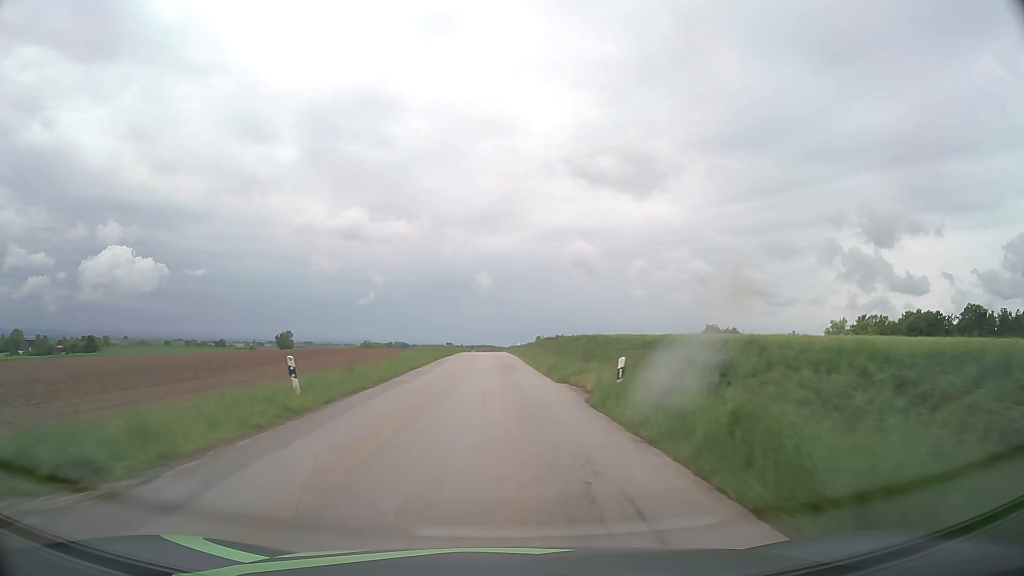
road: tertiary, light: Day
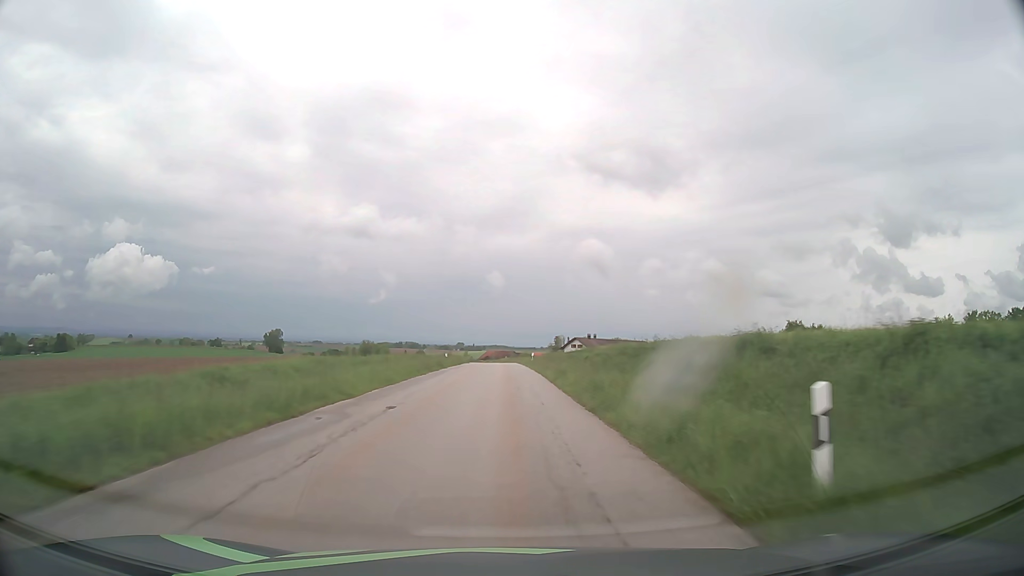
(-1.1, +59.9) m; -1°
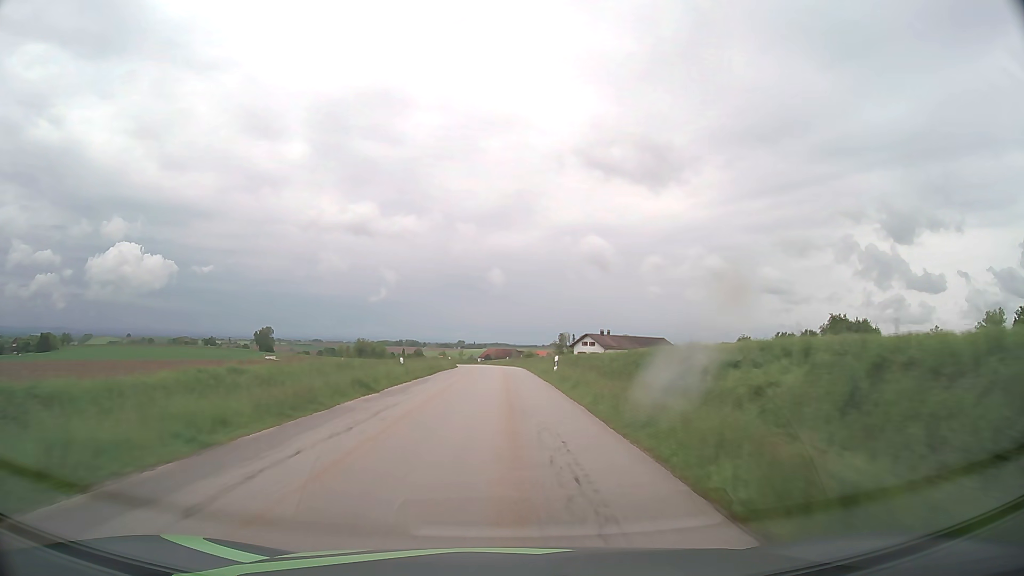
(-0.1, +24.4) m; 0°
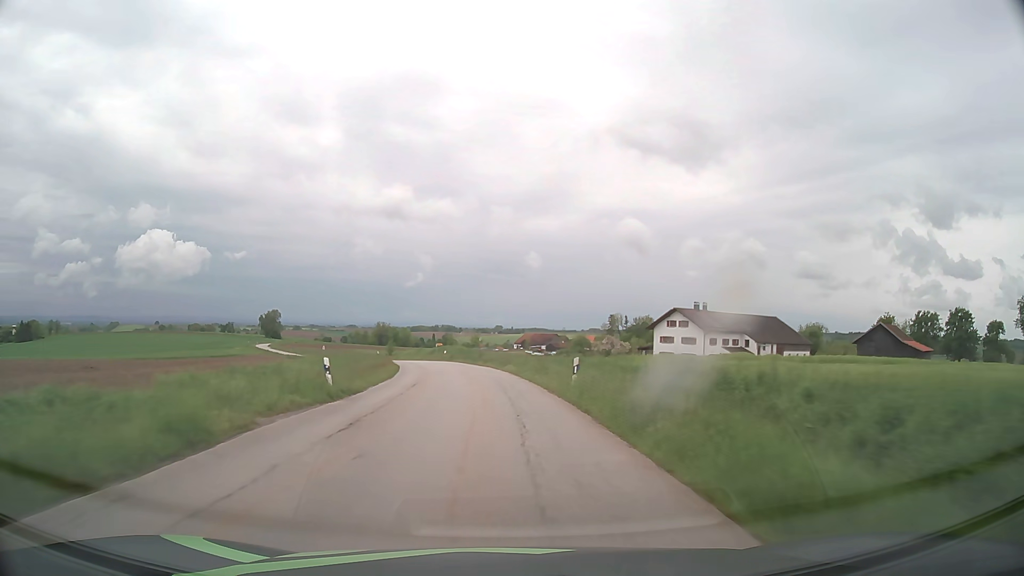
(-0.4, +62.1) m; -3°
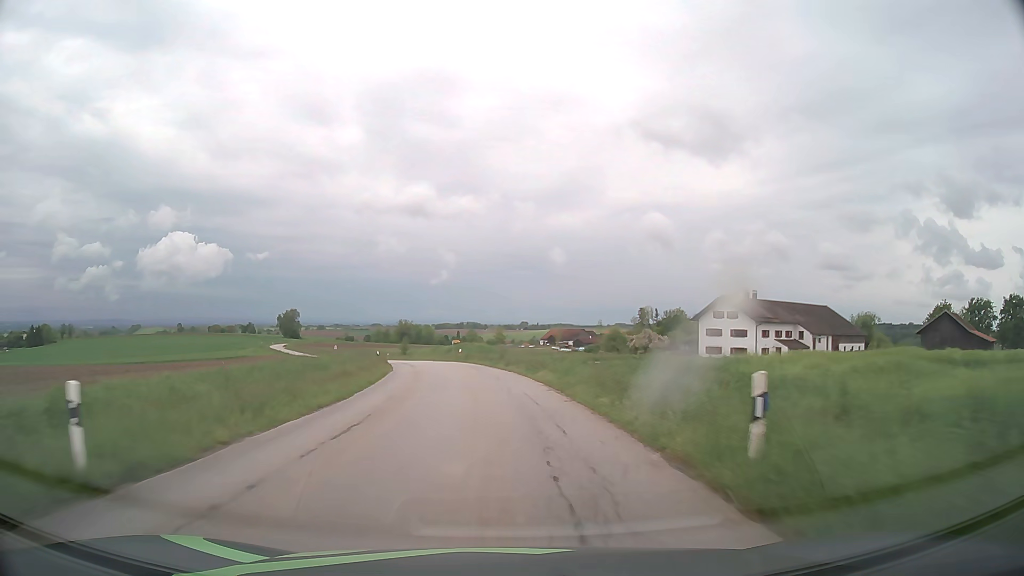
(-0.3, +12.5) m; -2°
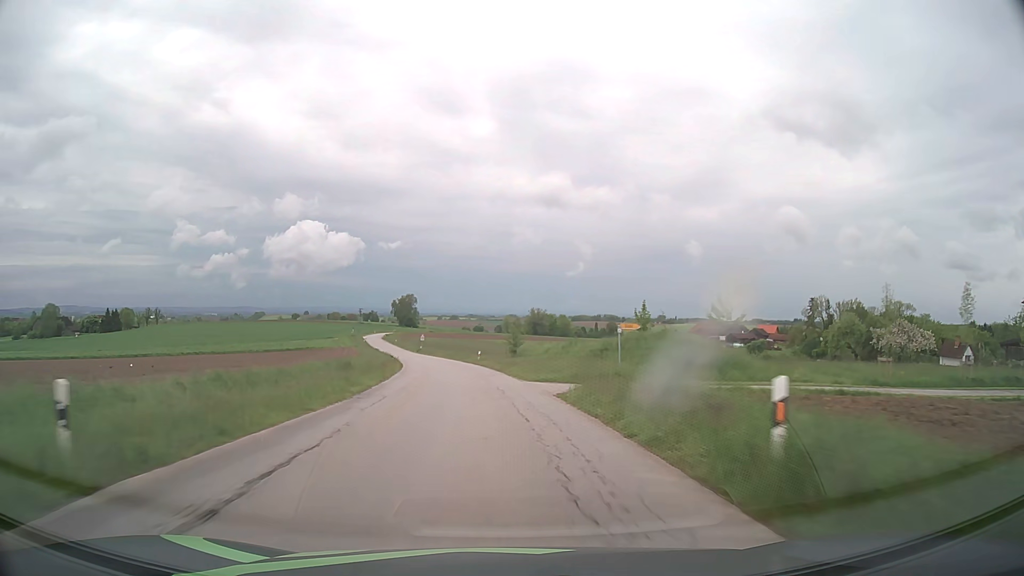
(-5.1, +49.9) m; -12°
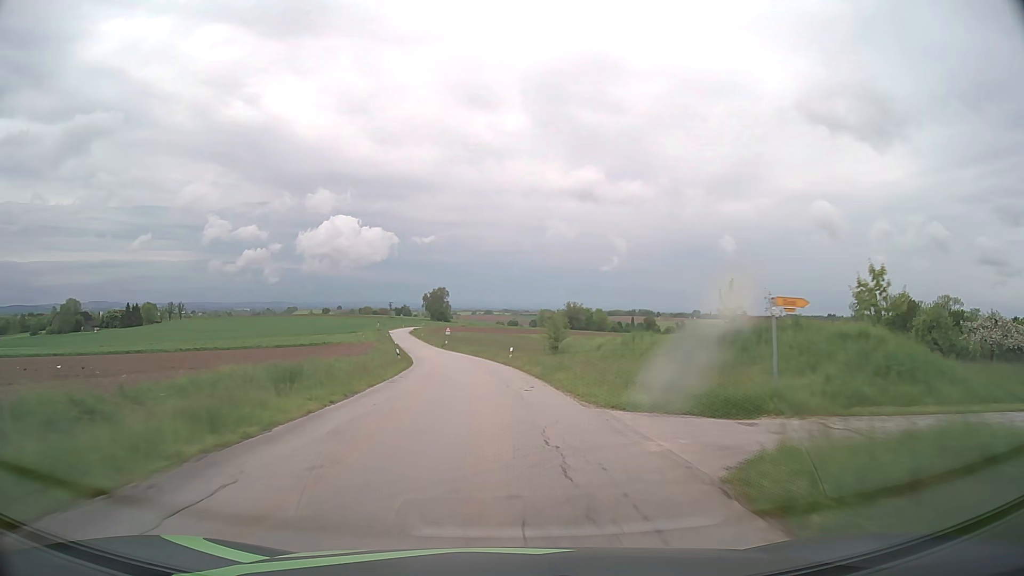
(-0.3, +12.6) m; -3°
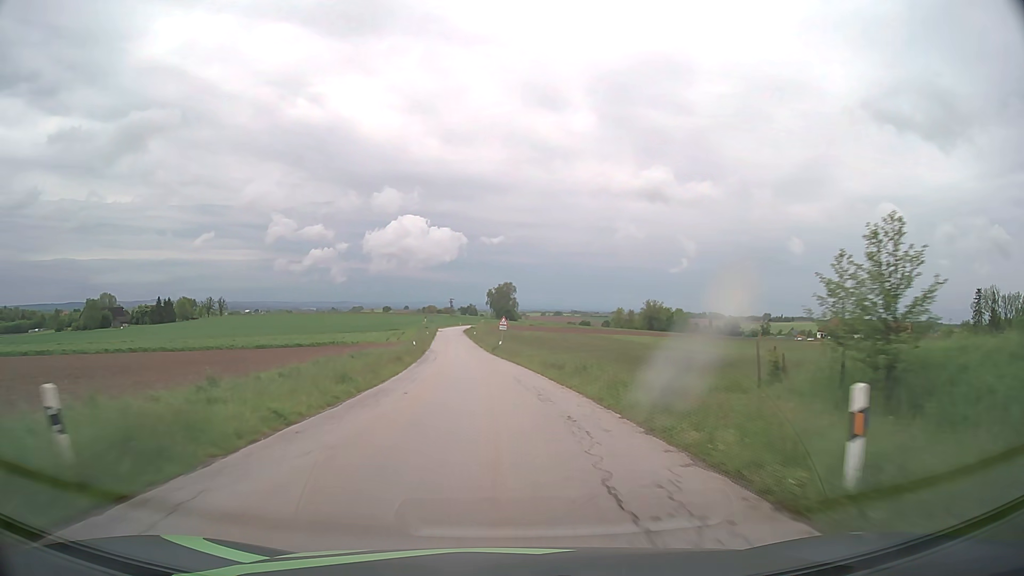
(-2.1, +37.8) m; -6°
(0, +10) (-1, +20) (-1, +30) (-2, +40) (-3, +50) (-4, +60) (-5, +70) (-6, +80) (-6, +90) (-7, +100) m
